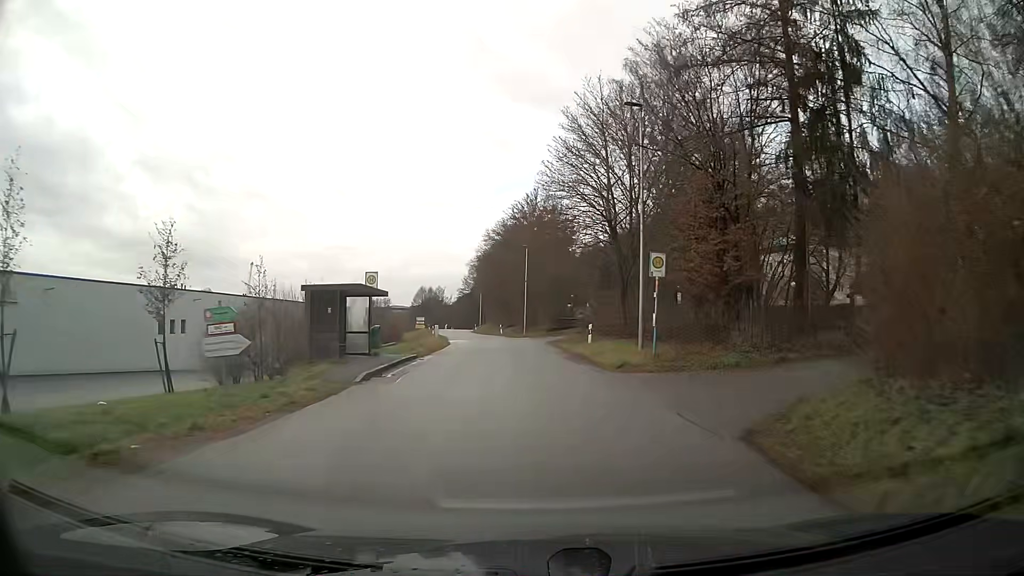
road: tertiary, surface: asphalt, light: Day
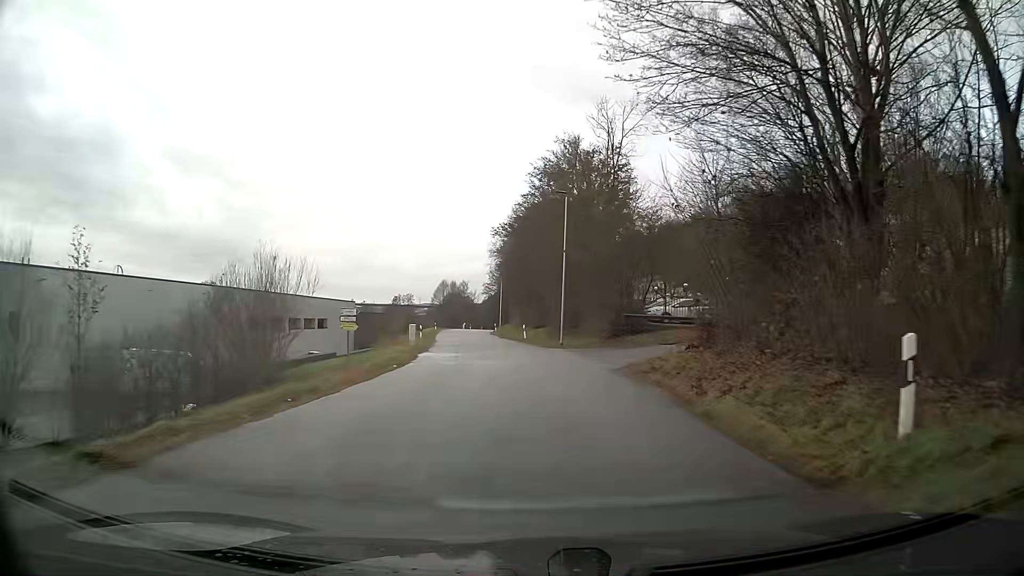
(-0.6, +25.0) m; -3°
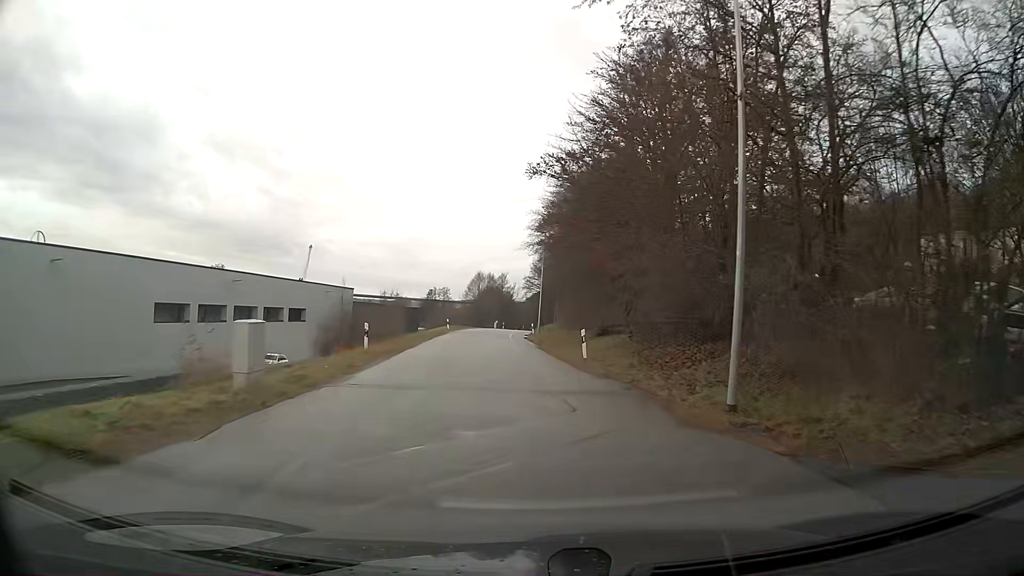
(-0.9, +25.2) m; -4°
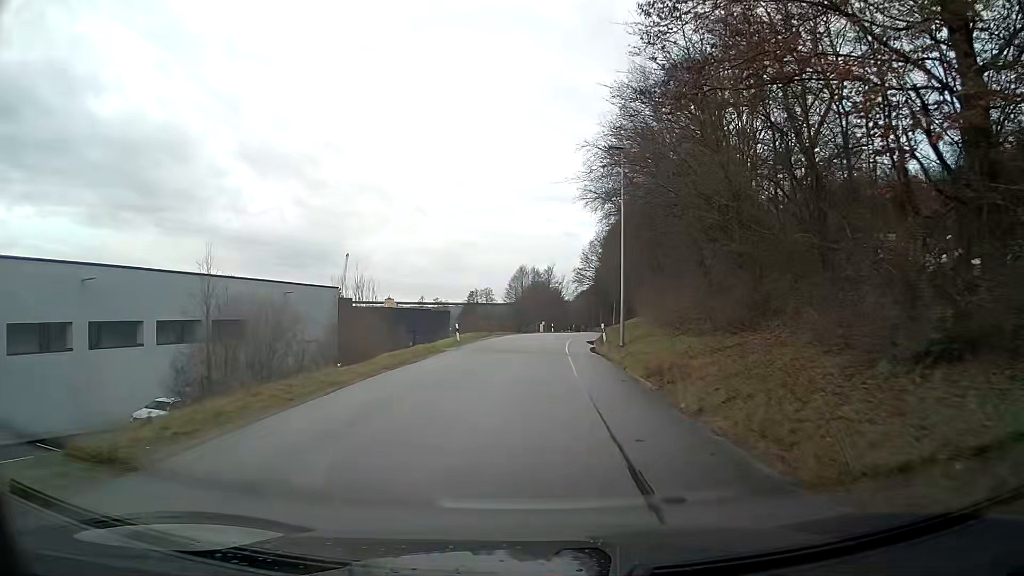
(-0.9, +25.5) m; -3°
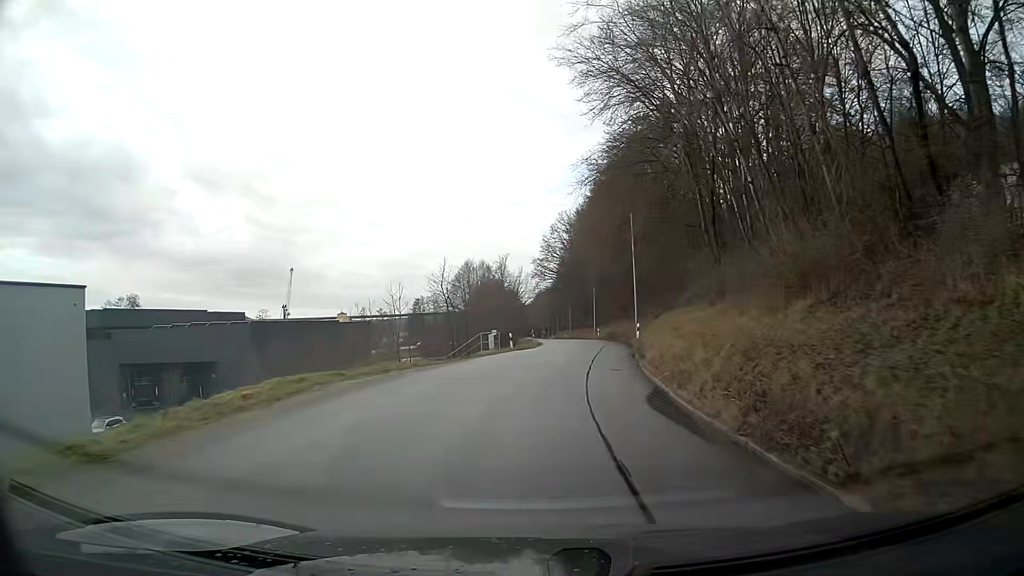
(+0.7, +32.8) m; +4°
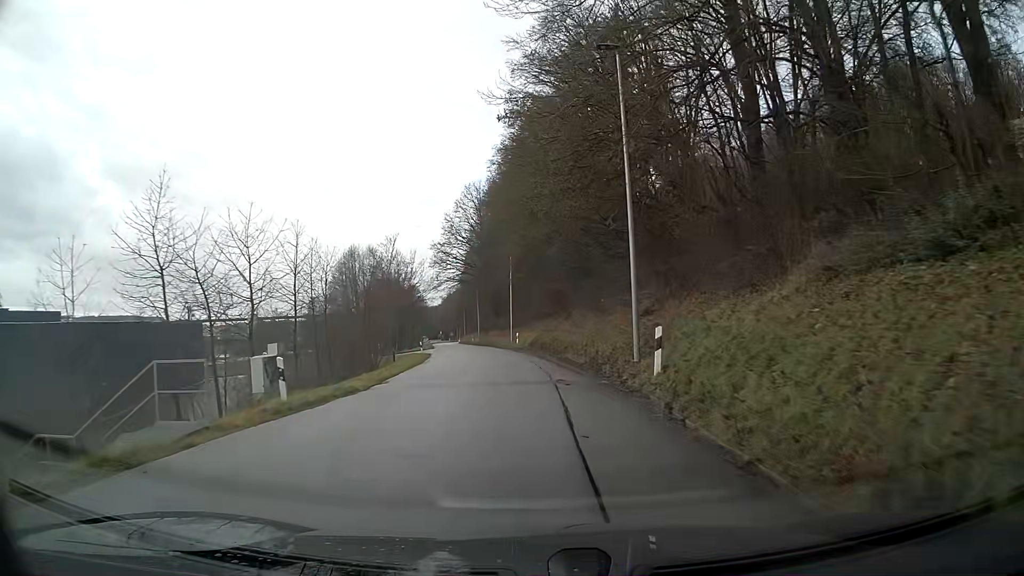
(+1.6, +26.3) m; +7°
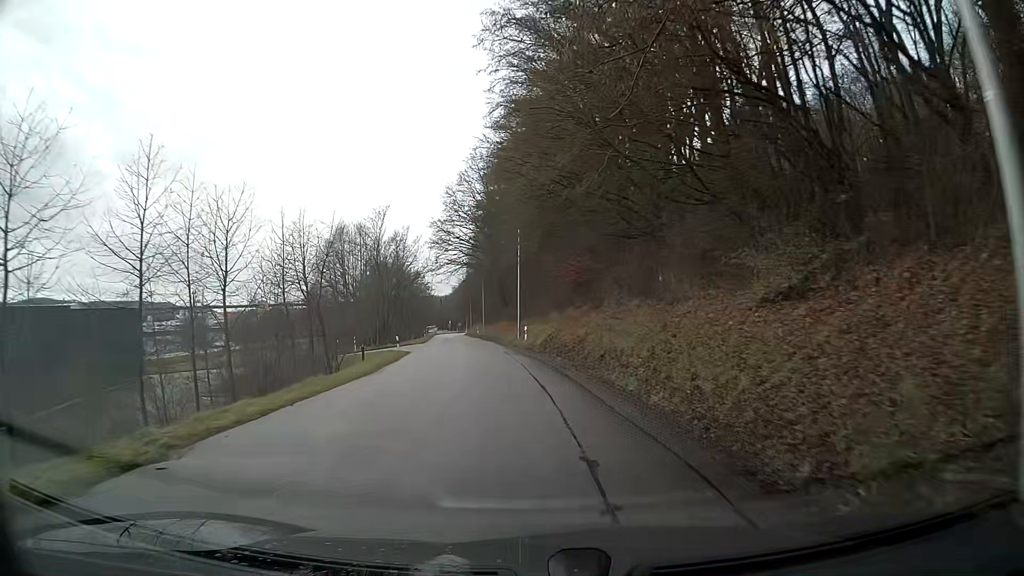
(-0.3, +13.2) m; -2°
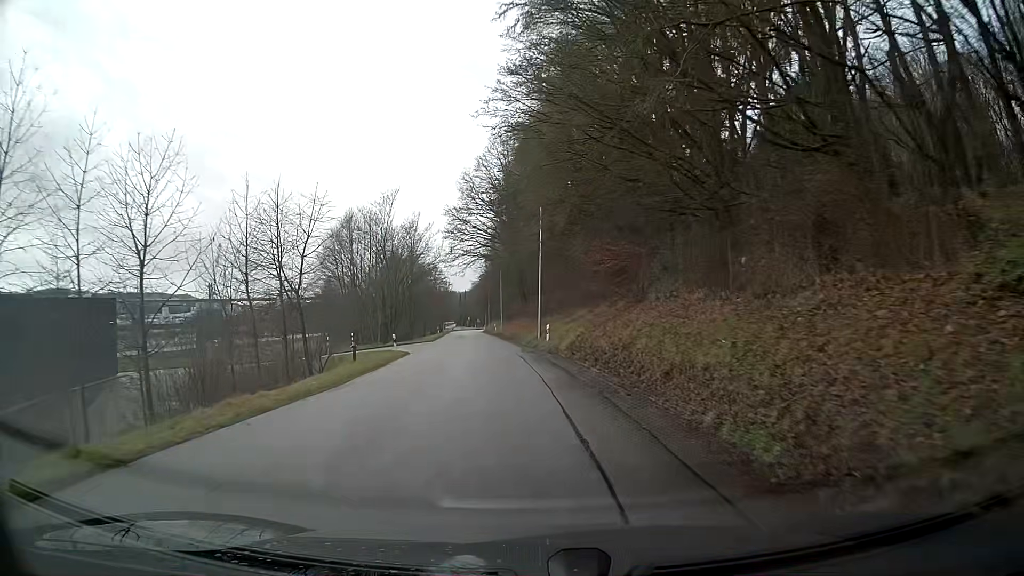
(-0.1, +6.5) m; -2°
